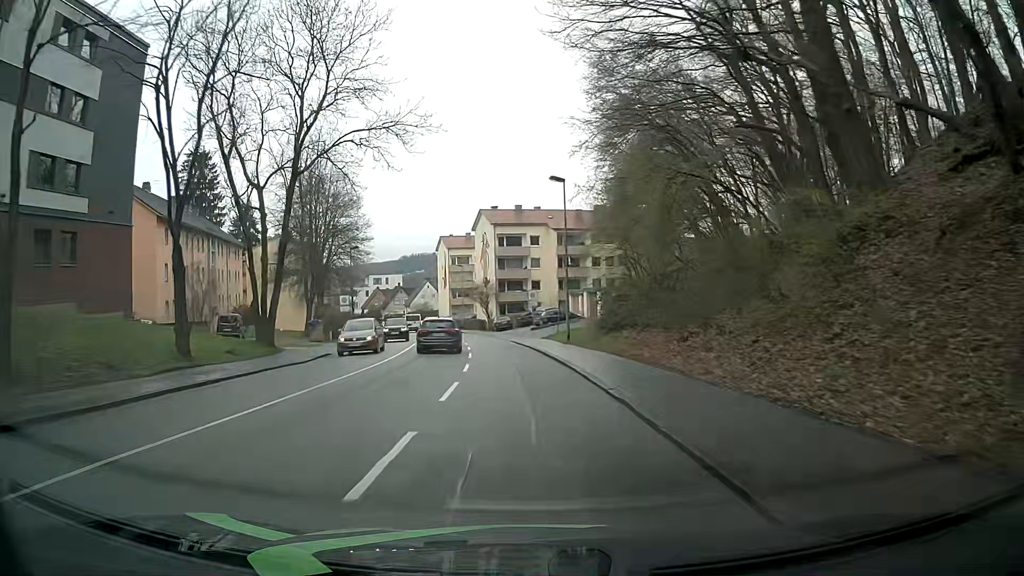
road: tertiary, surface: asphalt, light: Day
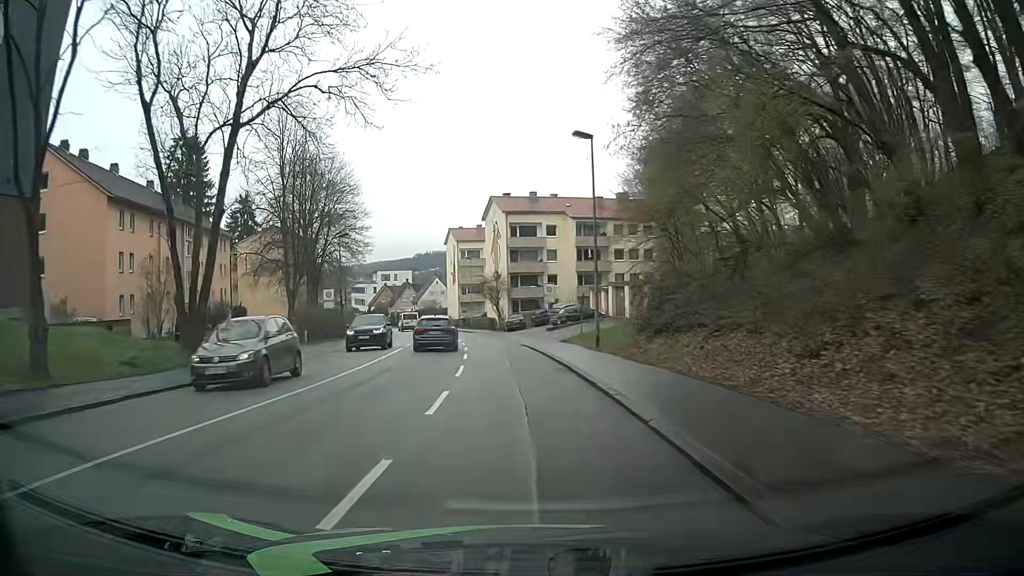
(+0.1, +8.0) m; -1°
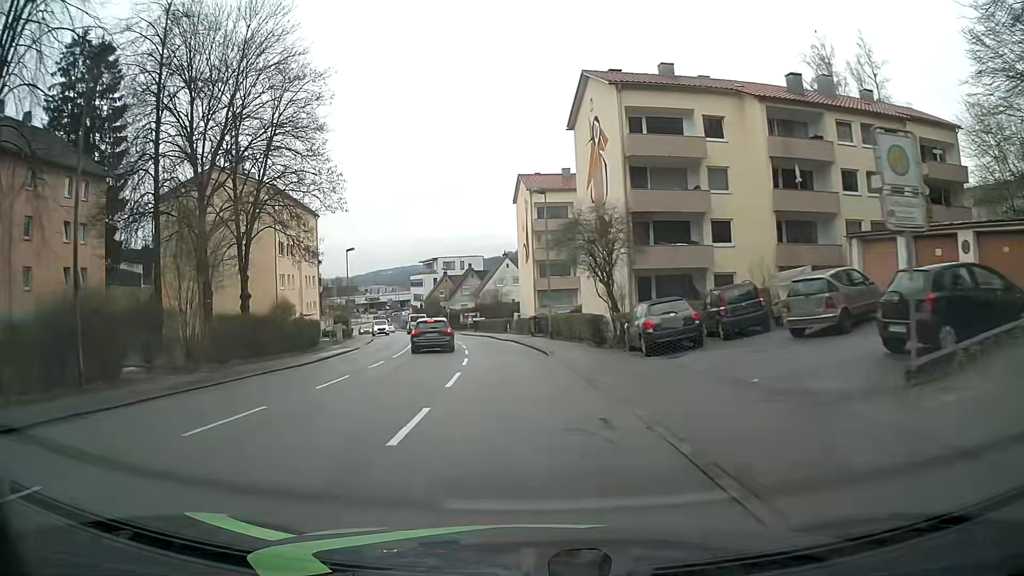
(-2.3, +39.4) m; -8°
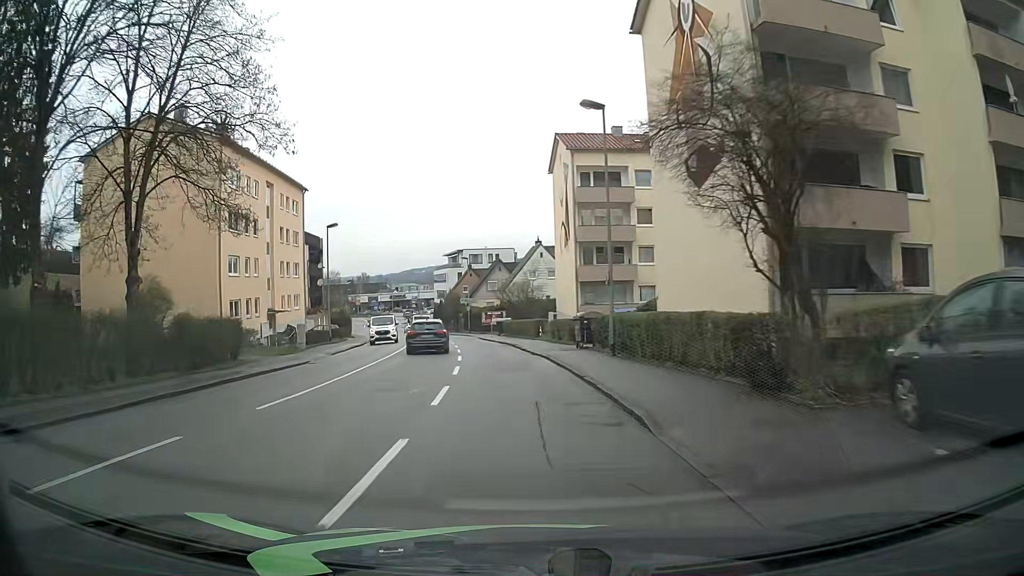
(-0.4, +15.5) m; -3°
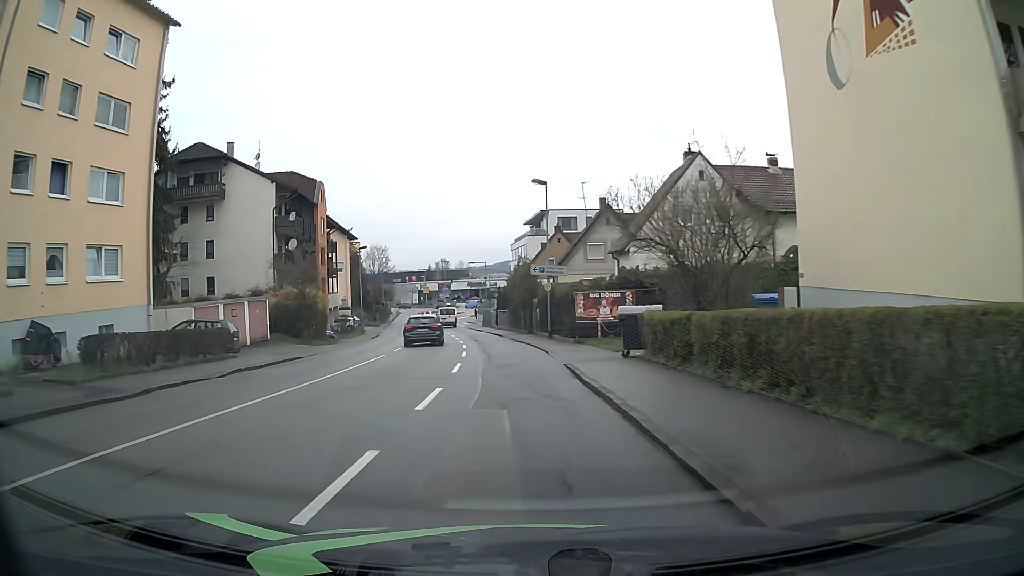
(-2.6, +37.6) m; -7°
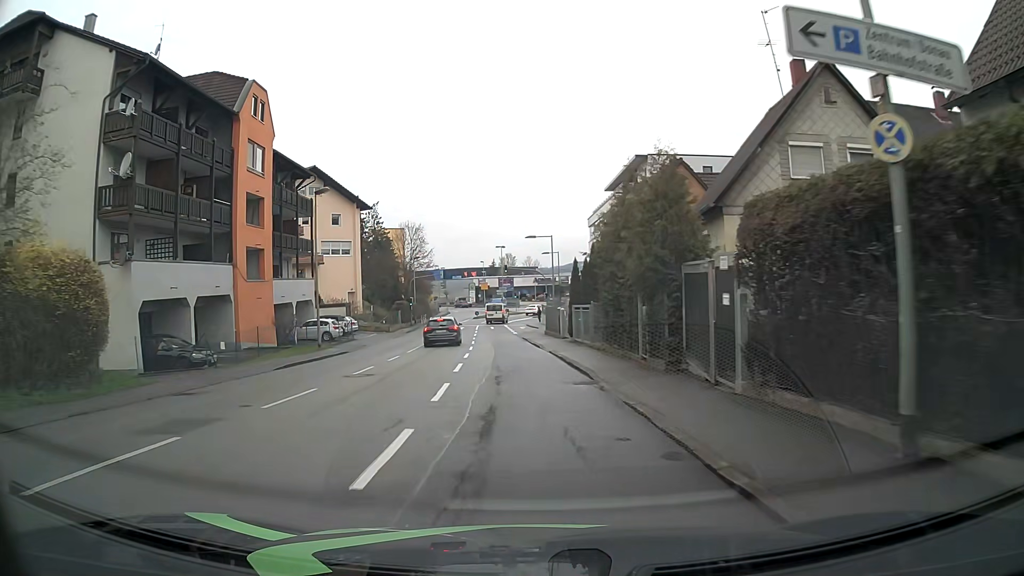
(-1.8, +29.2) m; -7°
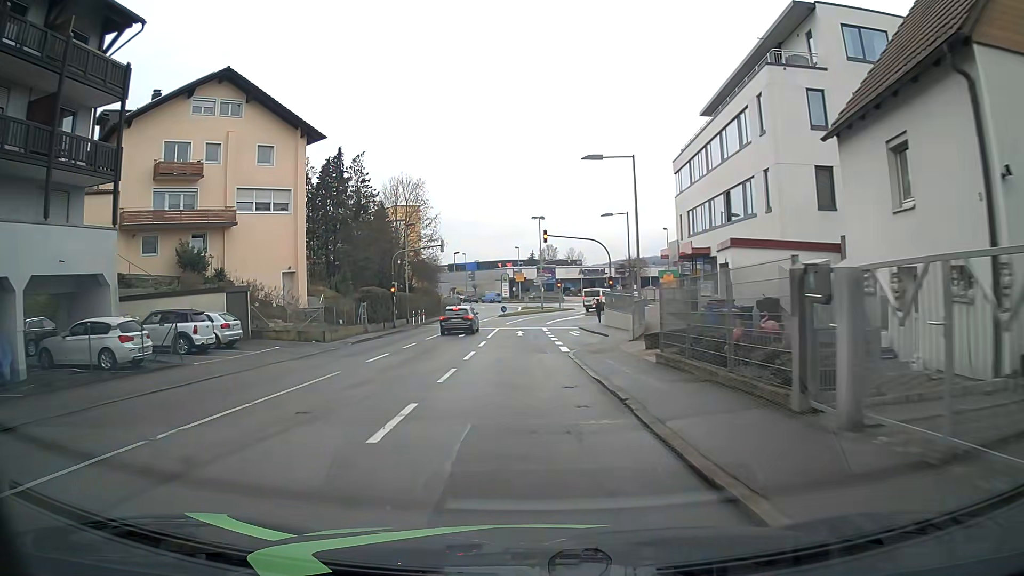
(-0.9, +28.2) m; -3°
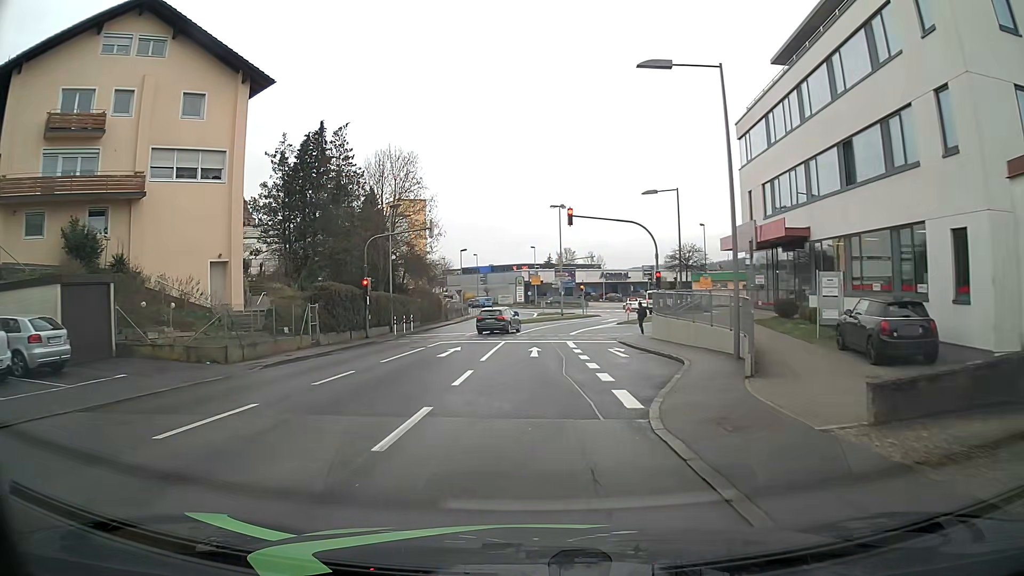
(-0.1, +11.9) m; -2°
